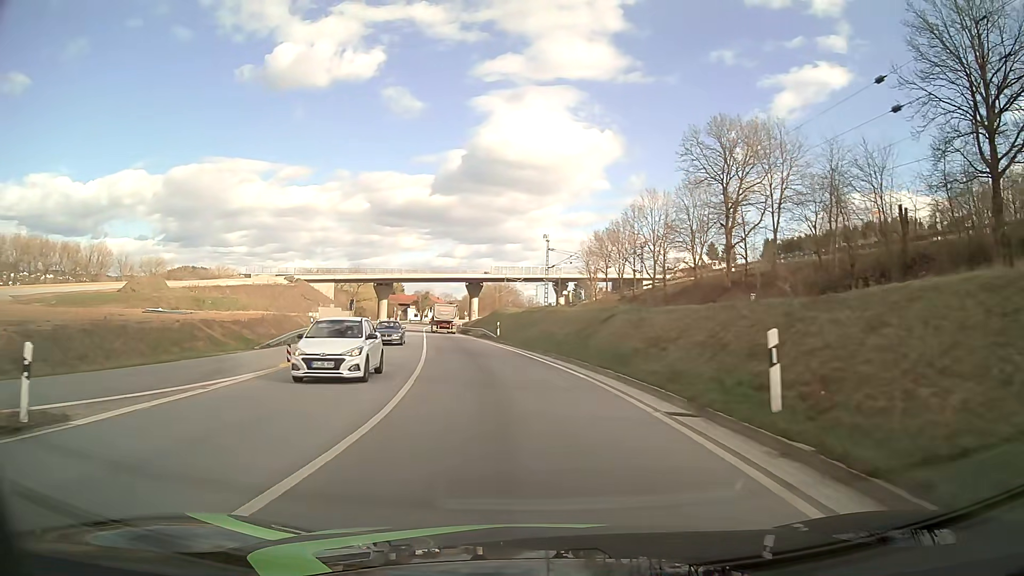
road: primary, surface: asphalt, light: Day
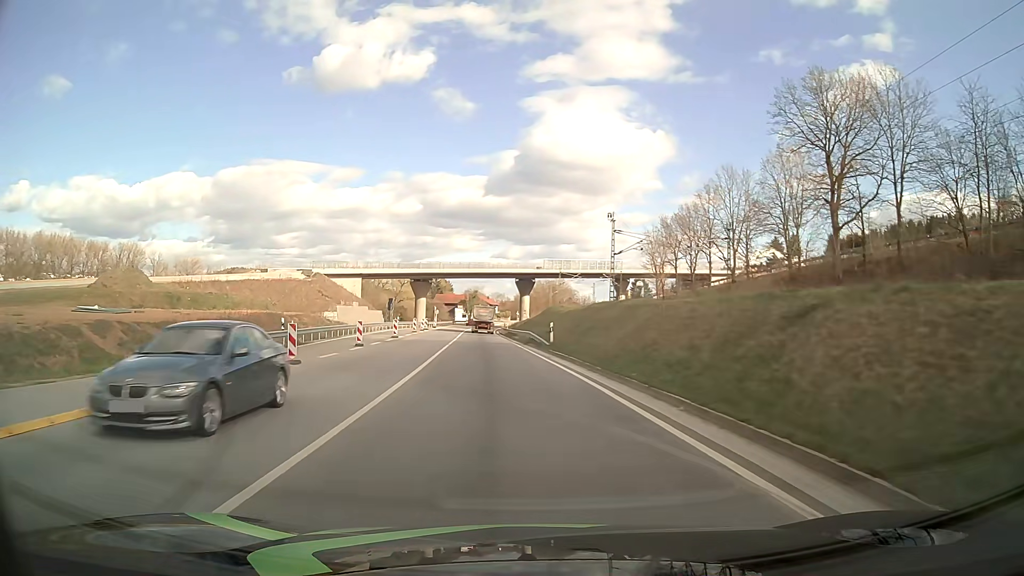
(-0.6, +15.3) m; -4°
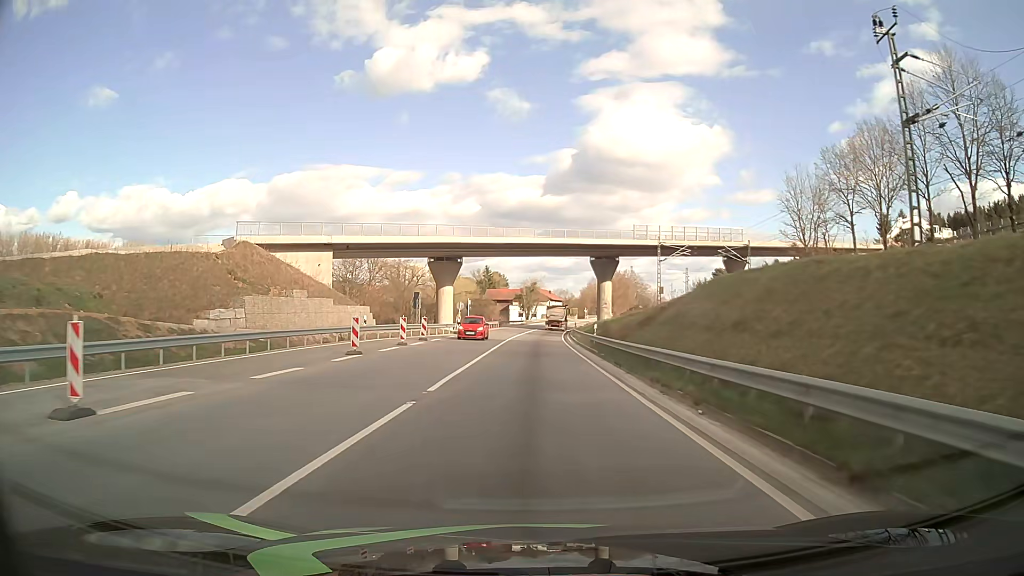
(-2.7, +40.7) m; -5°
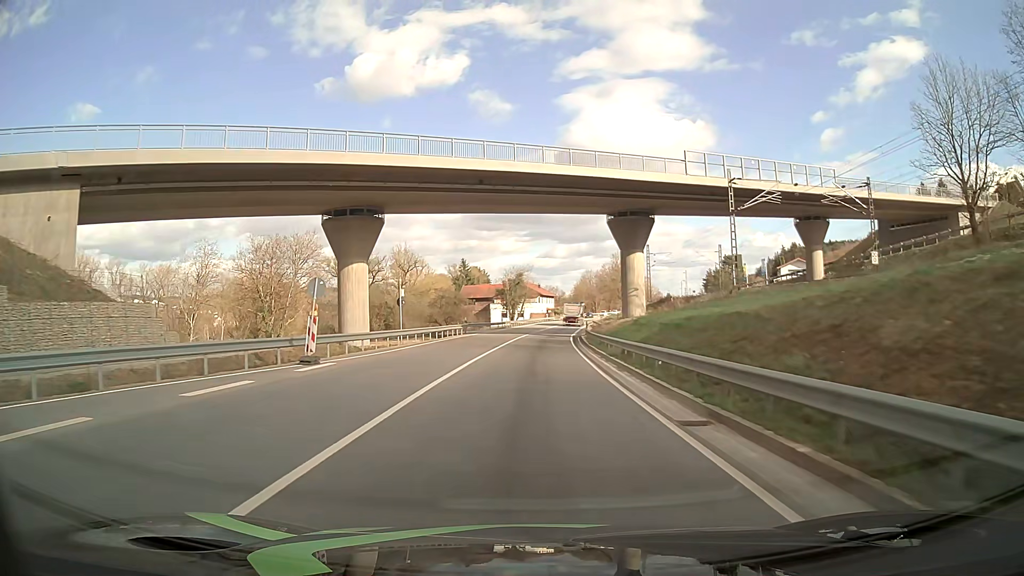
(+0.2, +33.3) m; +1°
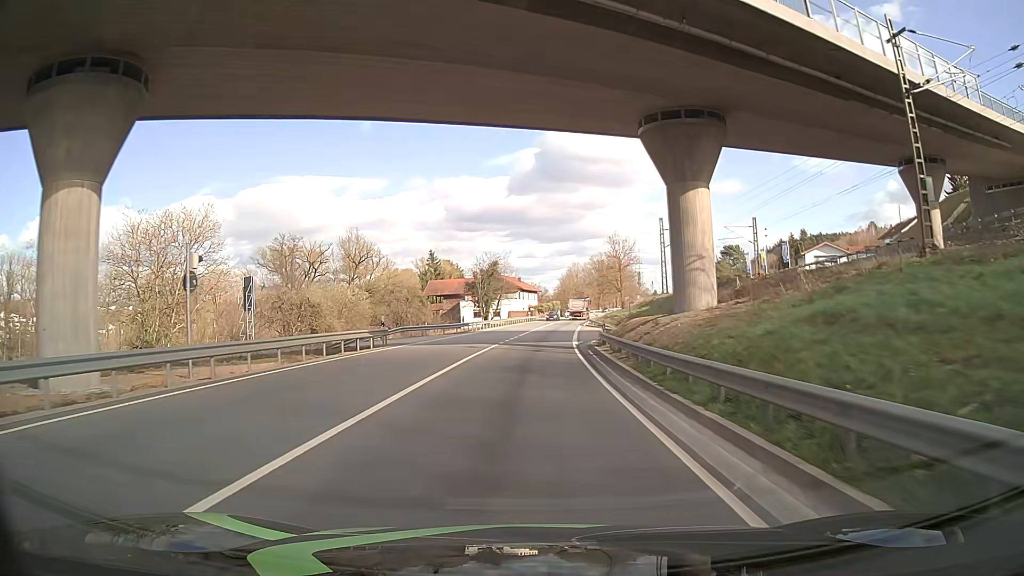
(+0.4, +25.0) m; +2°
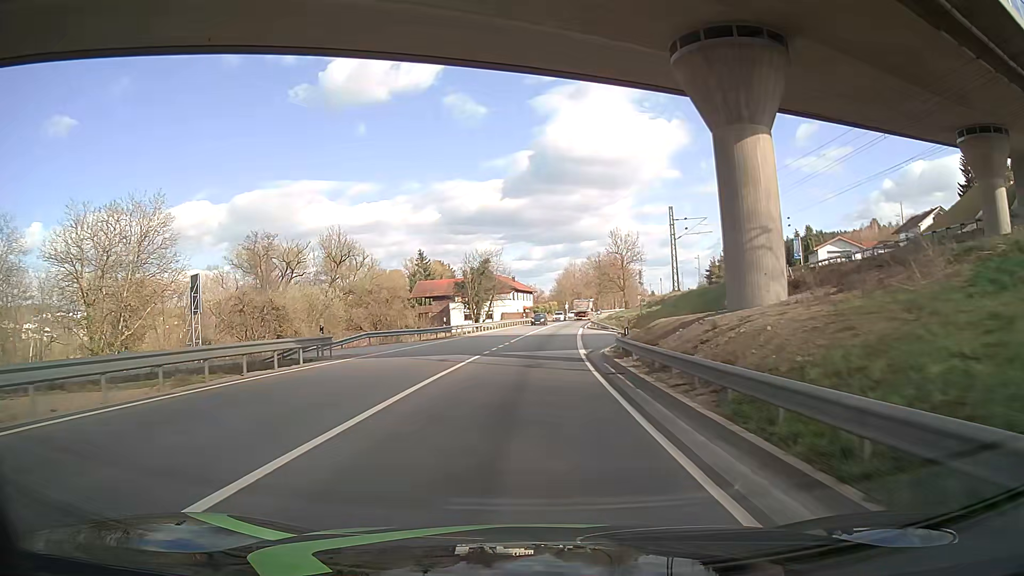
(0.0, +8.4) m; 0°
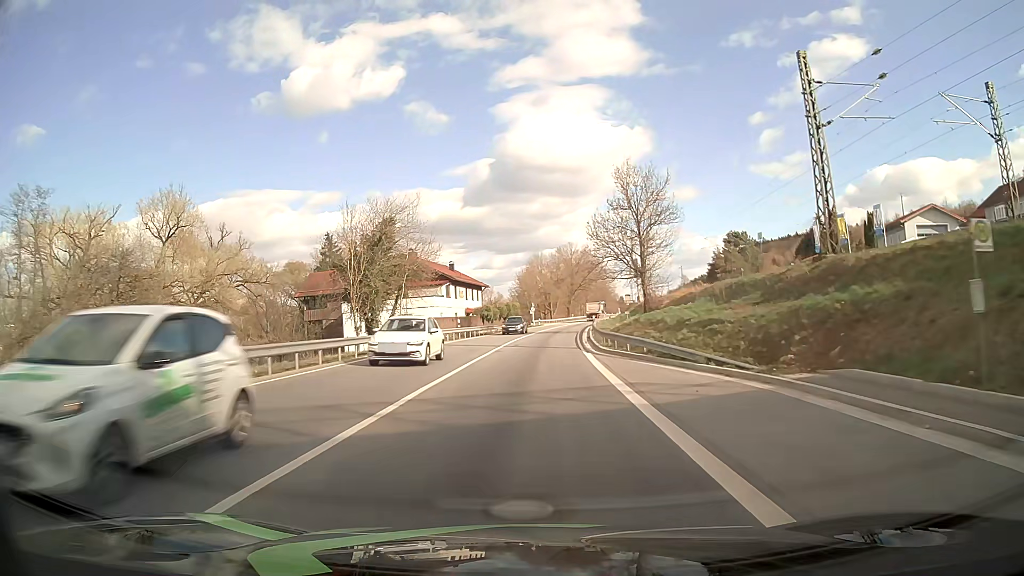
(+1.0, +43.1) m; +3°
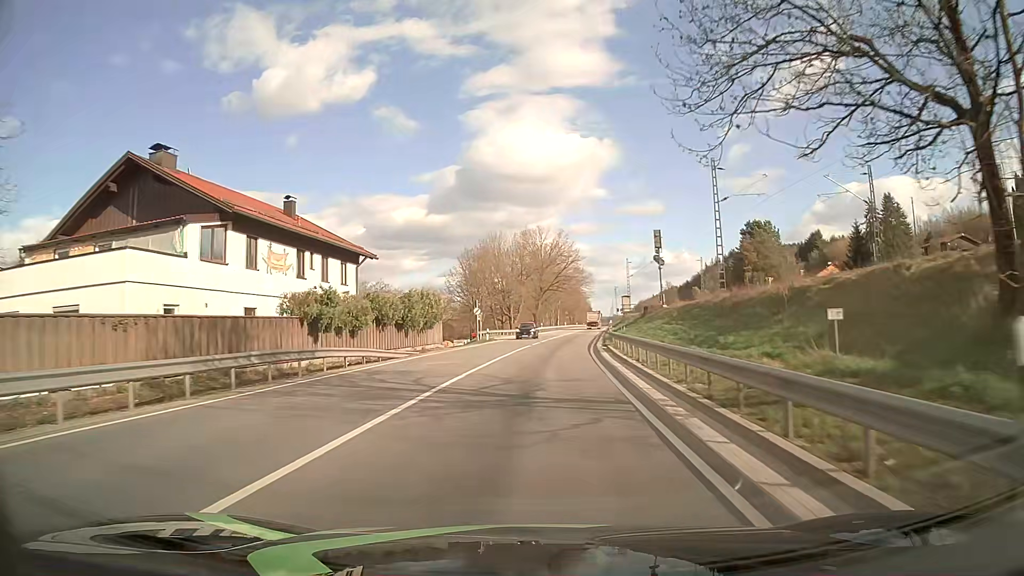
(+1.4, +44.5) m; +3°
(0, +10) (0, +20) (+1, +30) (+2, +40) (+3, +50) (+4, +60) (+5, +70) (+6, +80) (+7, +90) (+8, +100) m
